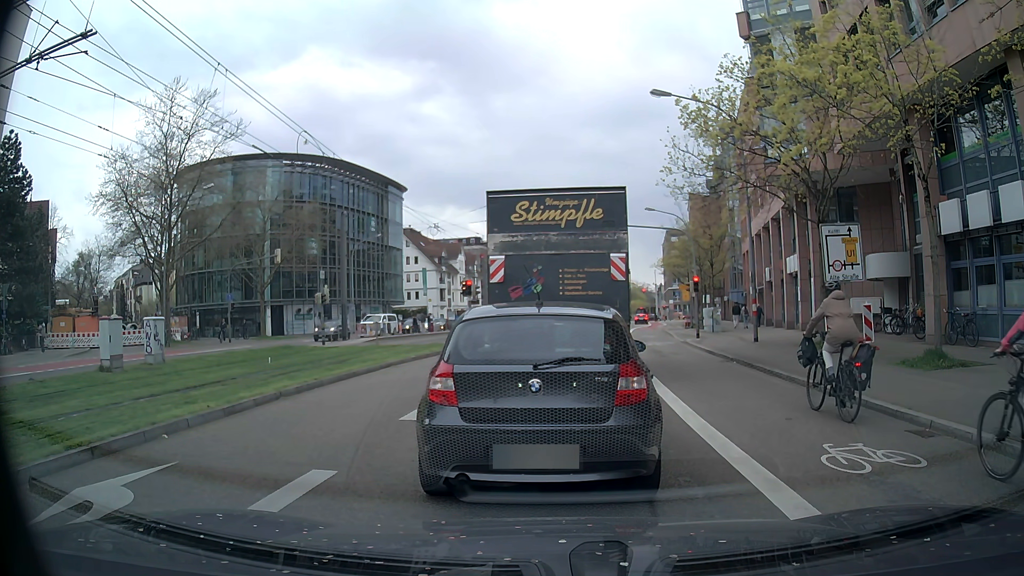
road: secondary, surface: asphalt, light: Day
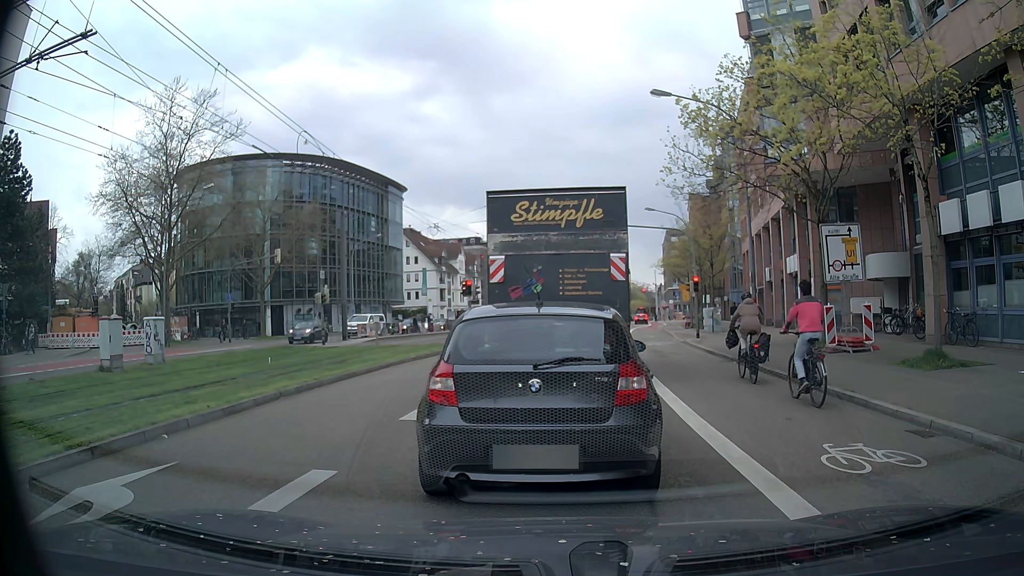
(0.0, 0.0) m; 0°
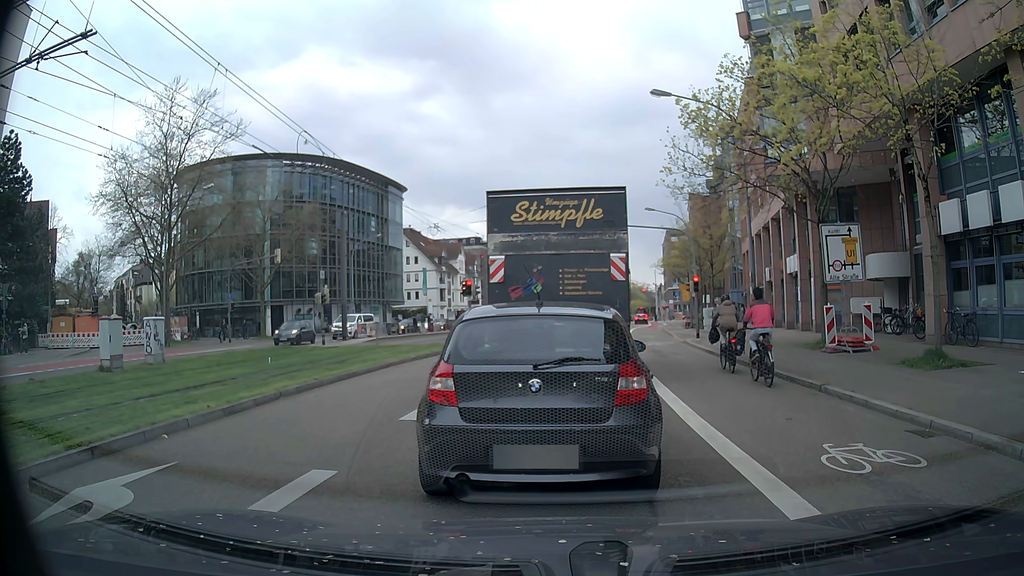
(0.0, 0.0) m; 0°
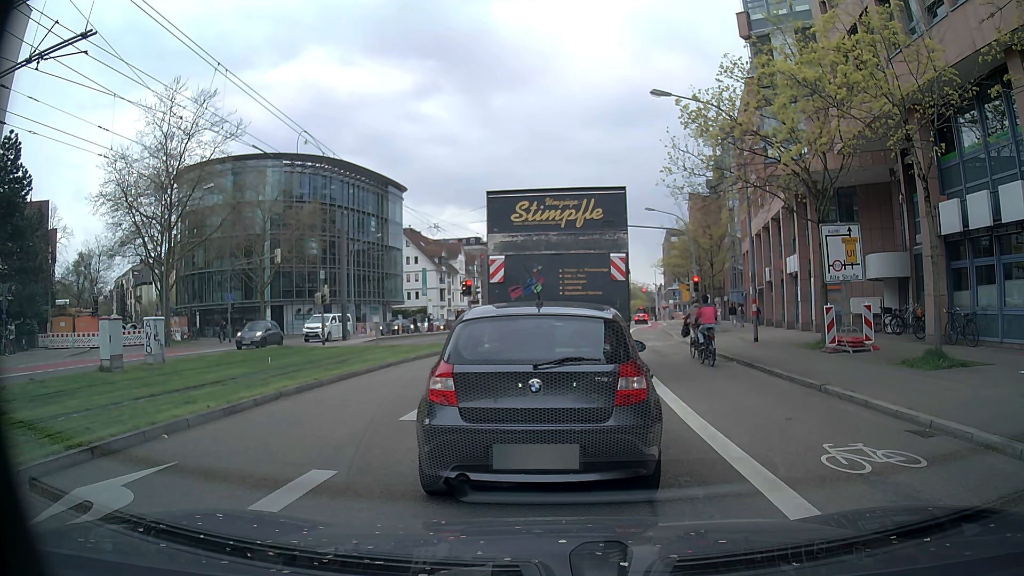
(0.0, 0.0) m; 0°
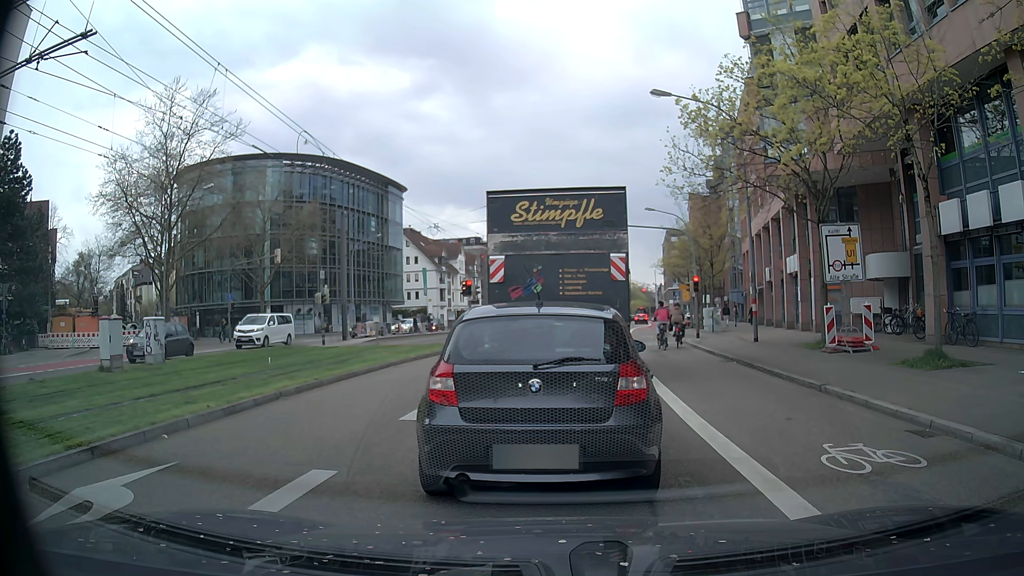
(0.0, 0.0) m; 0°
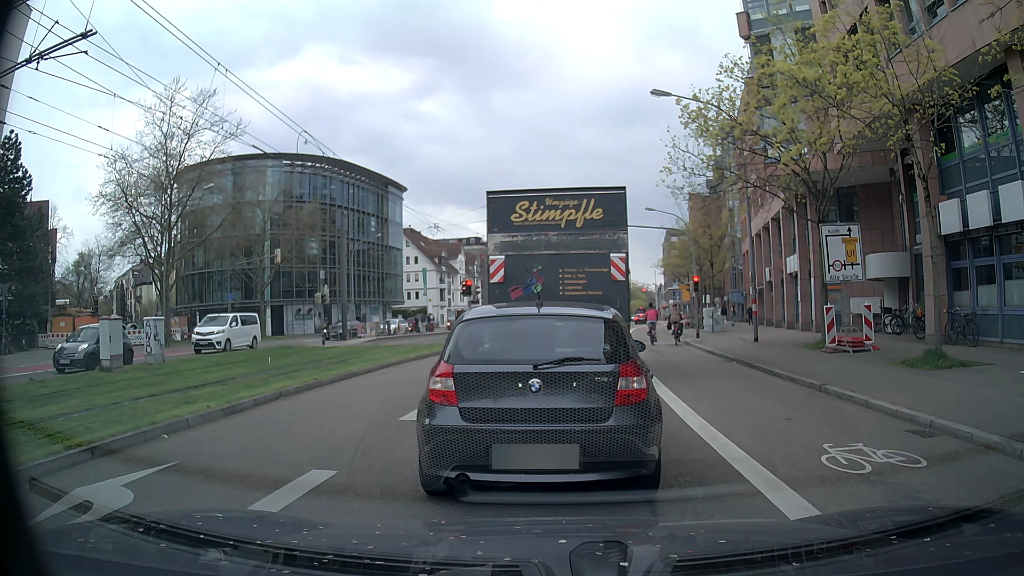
(0.0, 0.0) m; 0°
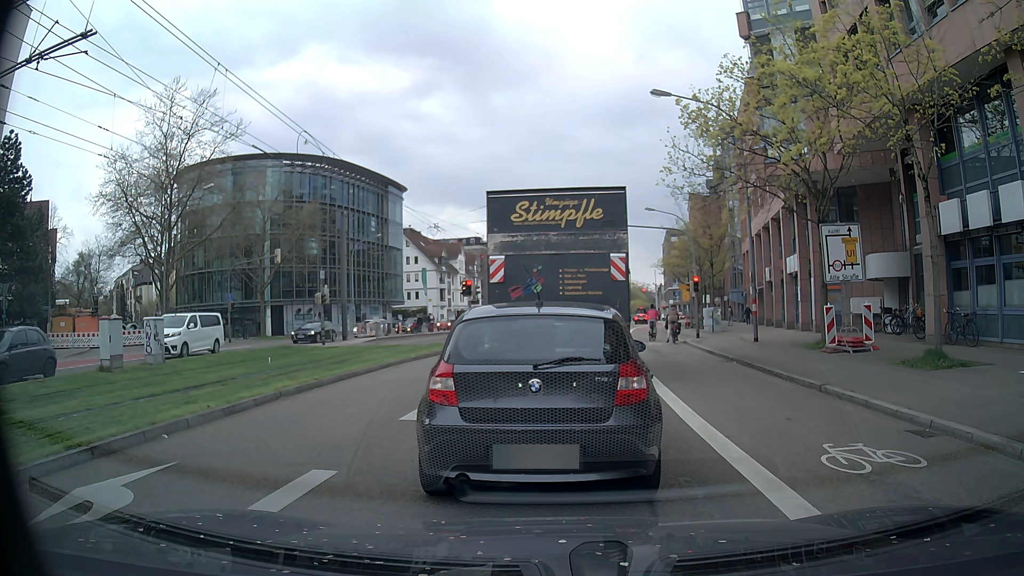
(0.0, 0.0) m; 0°
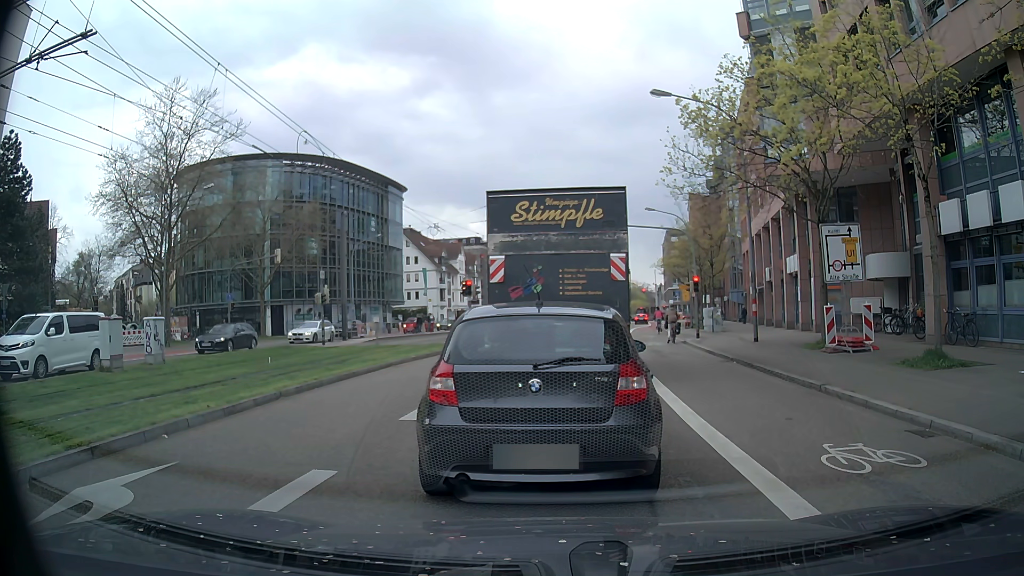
(0.0, 0.0) m; 0°
